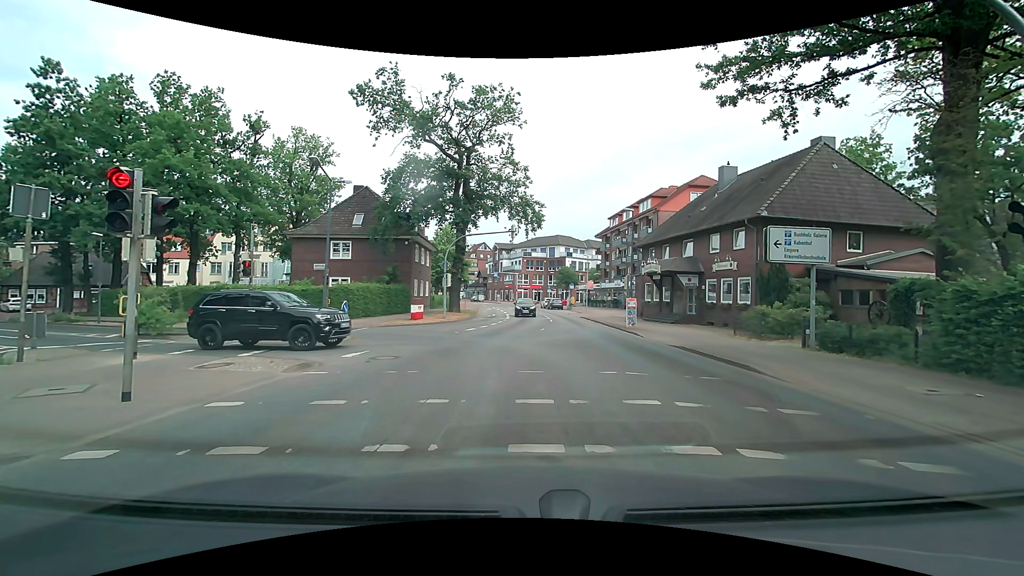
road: secondary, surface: asphalt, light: Day
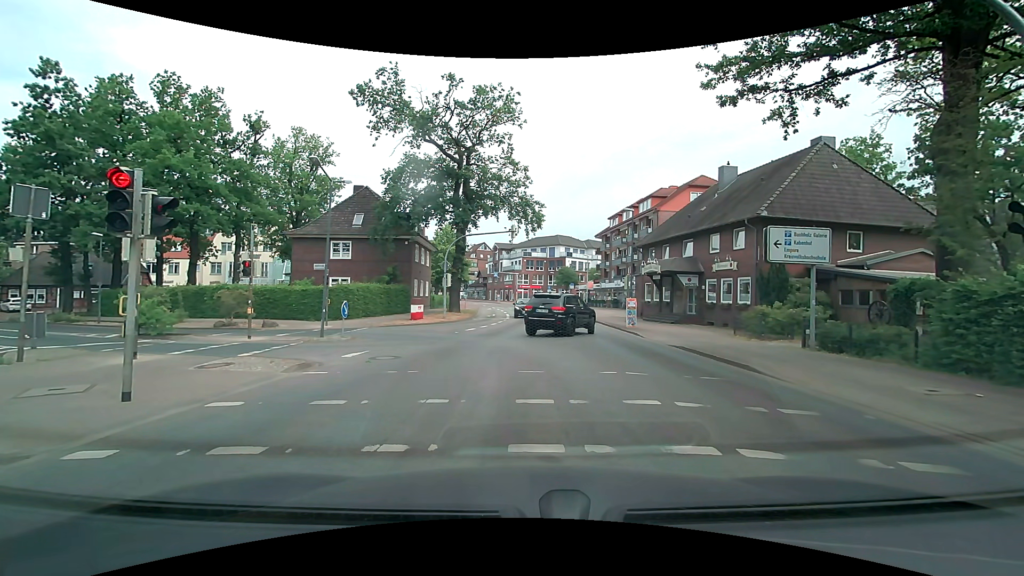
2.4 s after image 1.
(0.0, 0.0) m; 0°
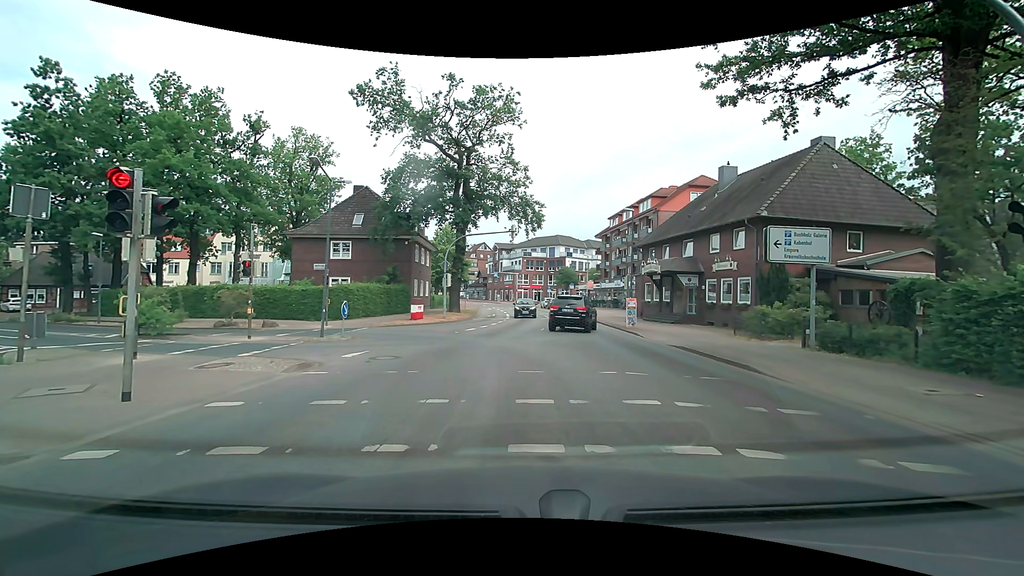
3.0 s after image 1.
(0.0, 0.0) m; 0°
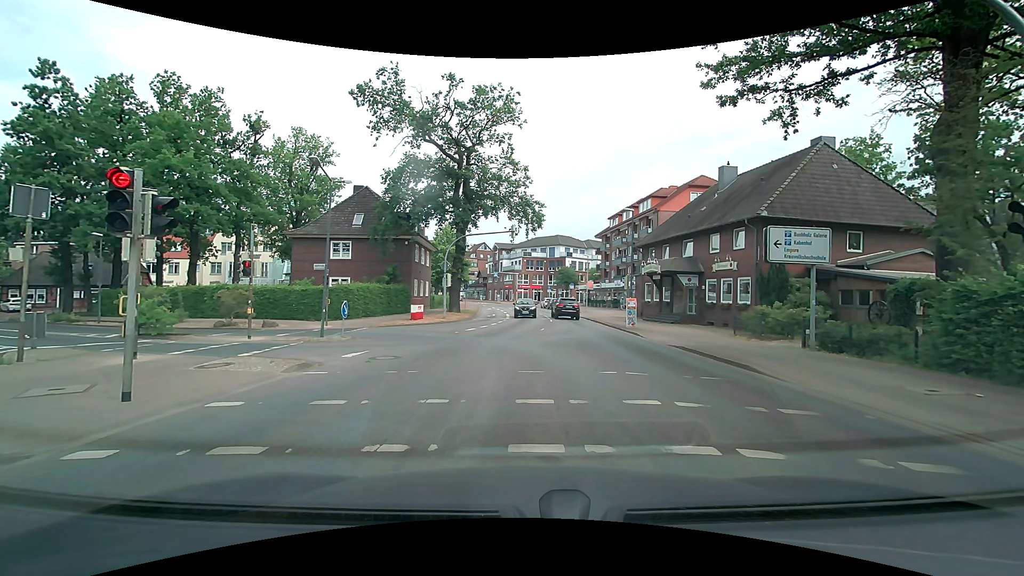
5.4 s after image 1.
(0.0, 0.0) m; 0°
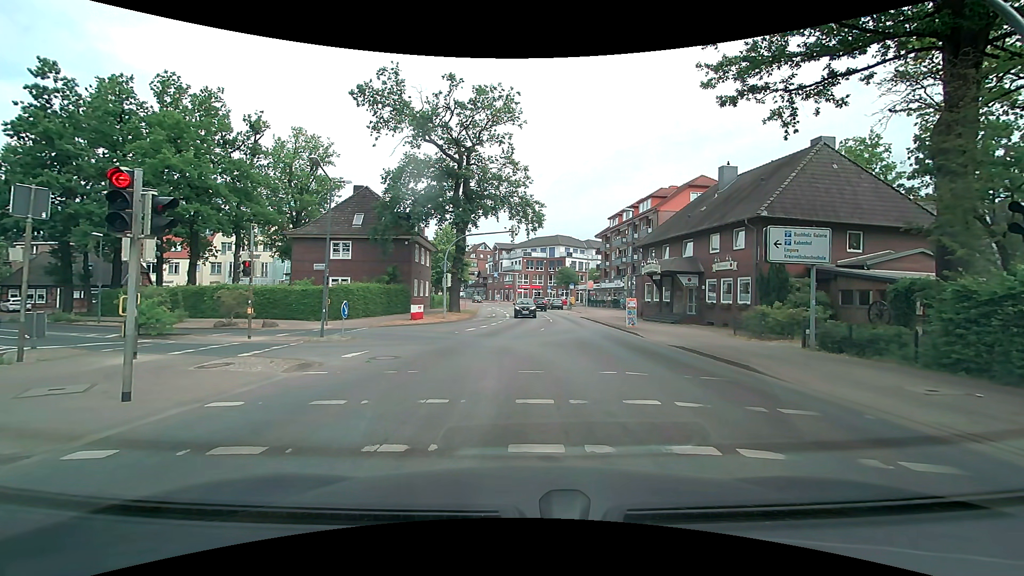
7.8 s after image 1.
(0.0, 0.0) m; 0°
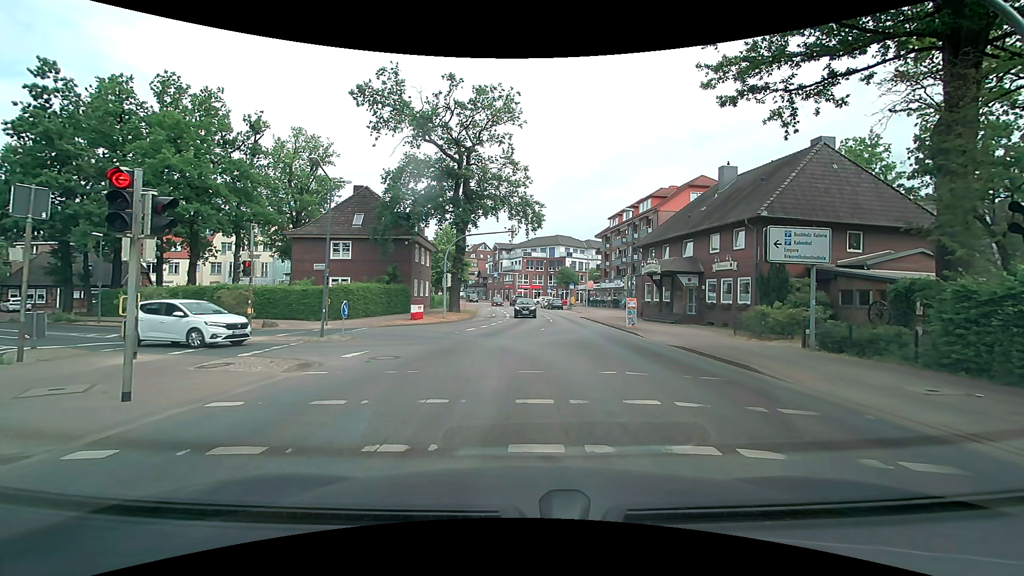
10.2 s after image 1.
(0.0, 0.0) m; 0°
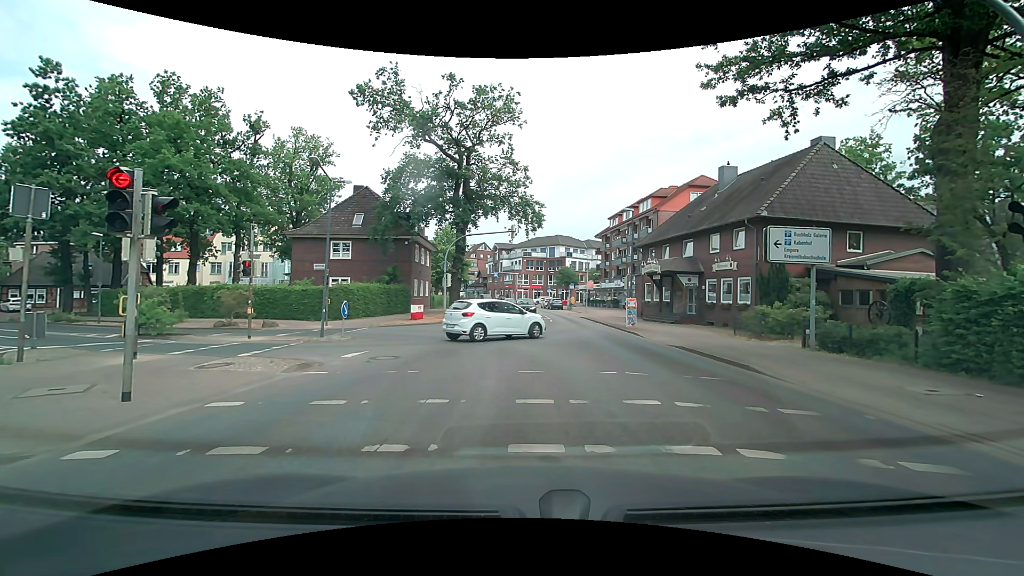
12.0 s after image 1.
(0.0, 0.0) m; 0°
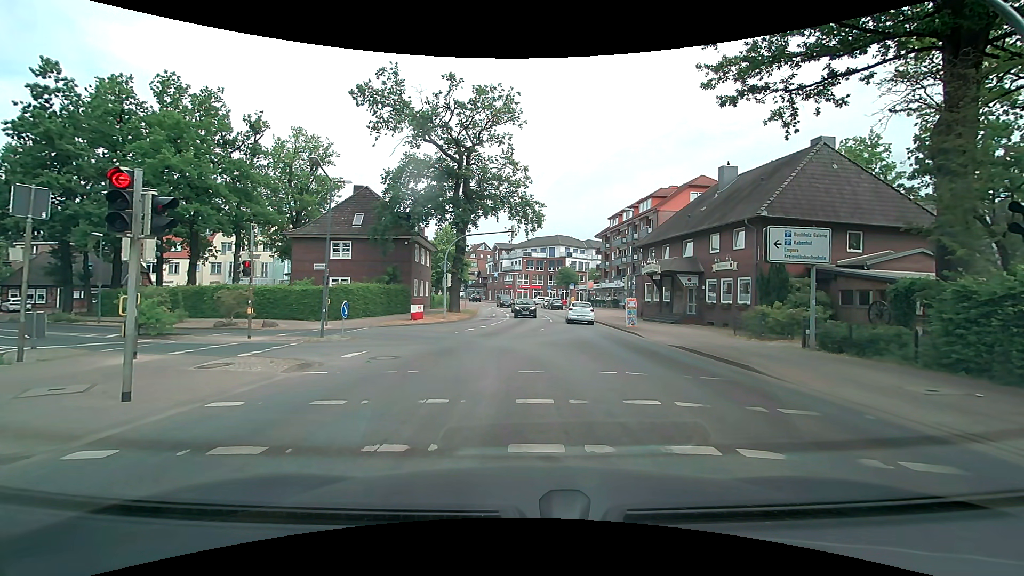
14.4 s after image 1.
(0.0, 0.0) m; 0°
